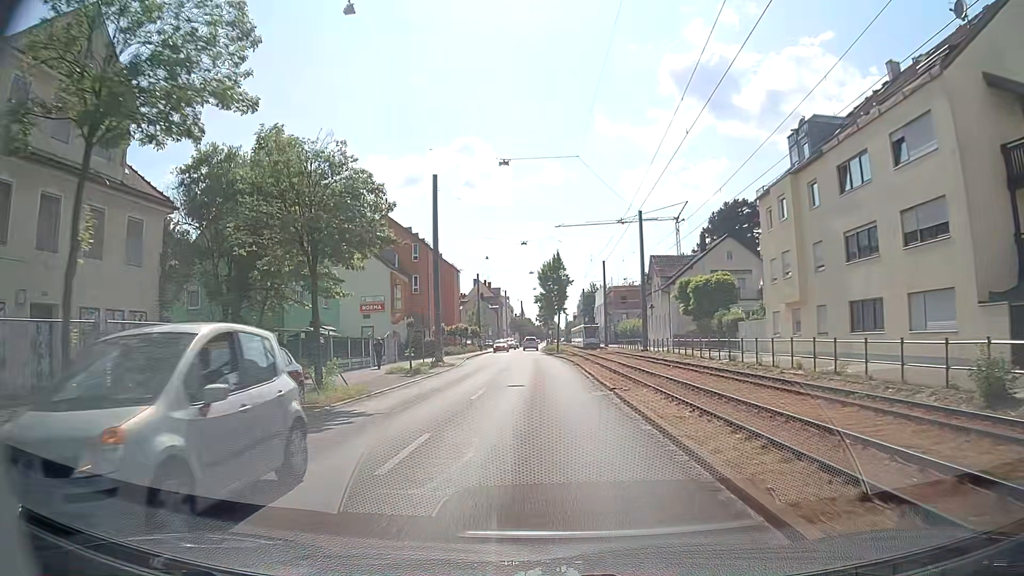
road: tertiary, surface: asphalt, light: Day
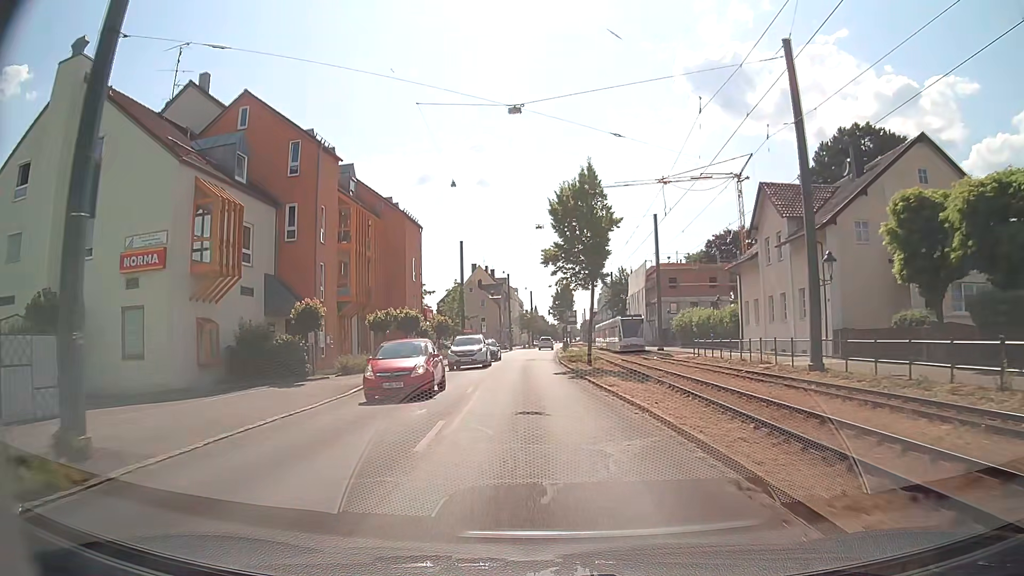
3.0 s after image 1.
(-0.3, +34.9) m; -1°
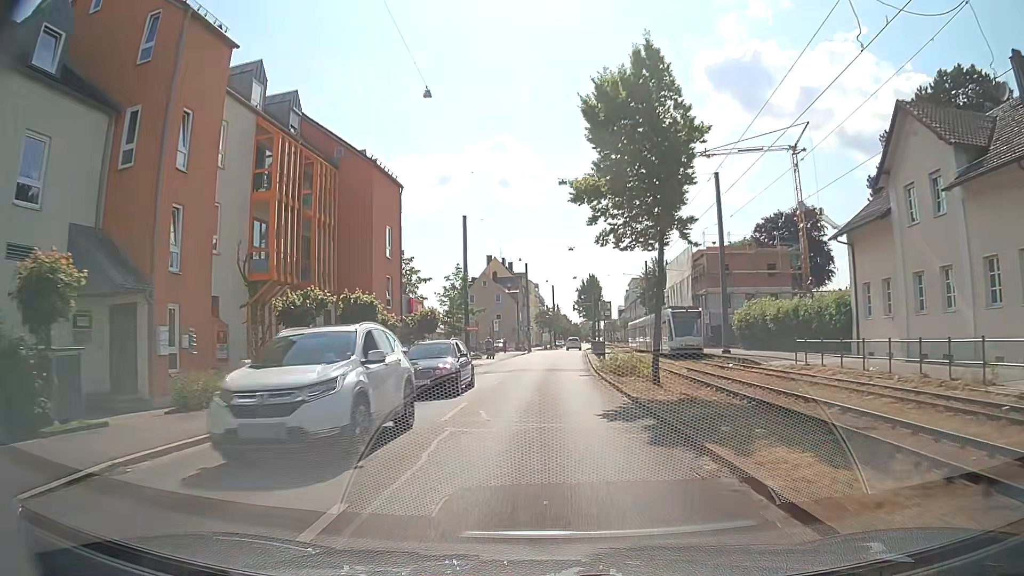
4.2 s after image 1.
(-0.2, +14.8) m; -1°
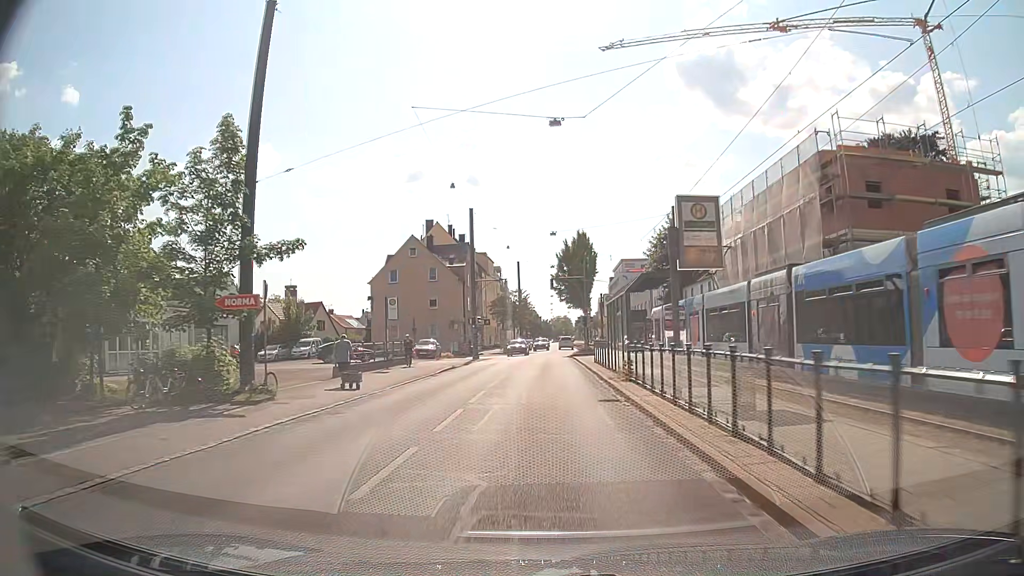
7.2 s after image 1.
(+0.4, +38.0) m; +3°
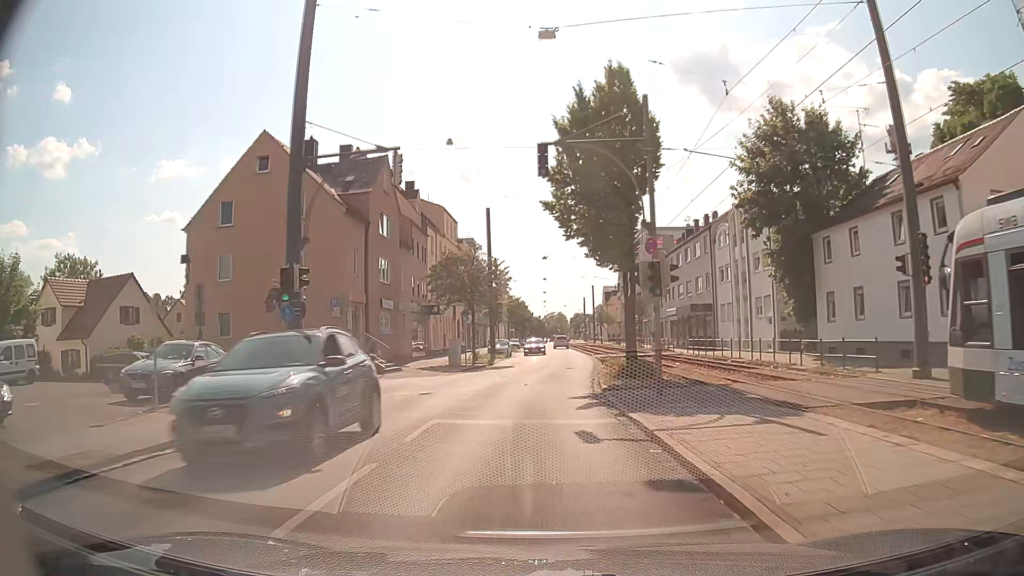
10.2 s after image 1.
(0.0, +37.0) m; 0°
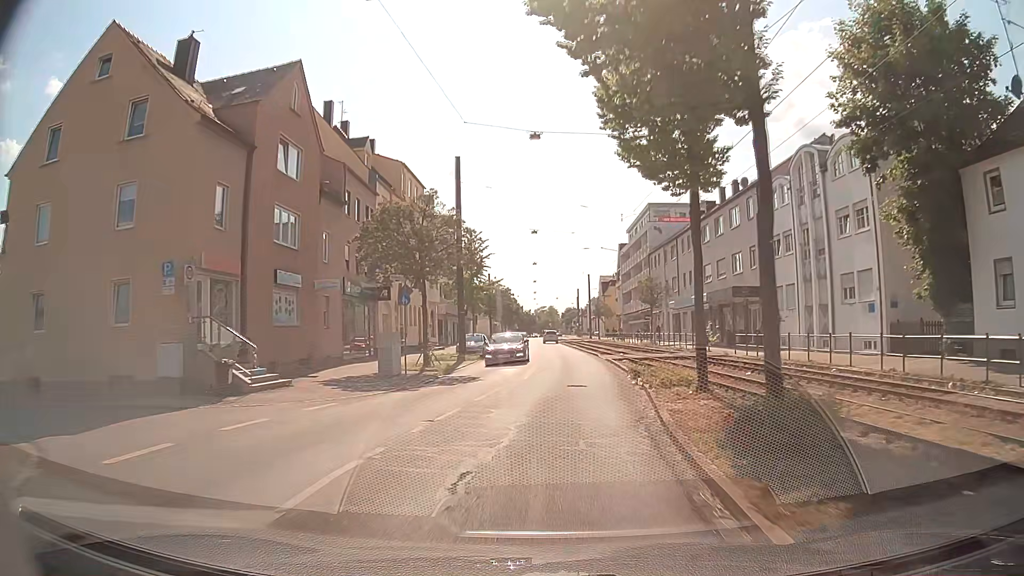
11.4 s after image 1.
(0.0, +14.3) m; 0°
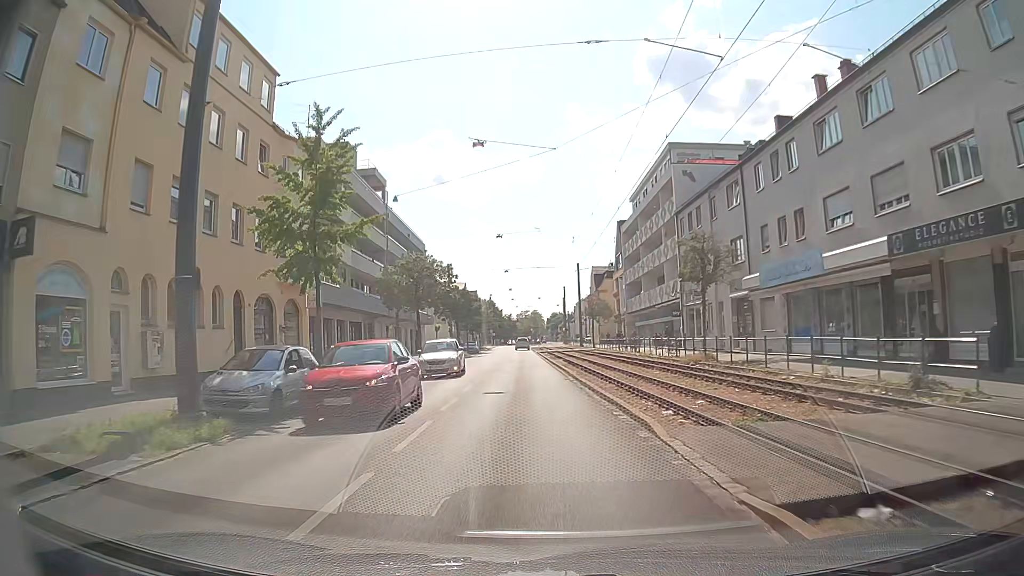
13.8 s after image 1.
(+1.4, +28.0) m; +2°
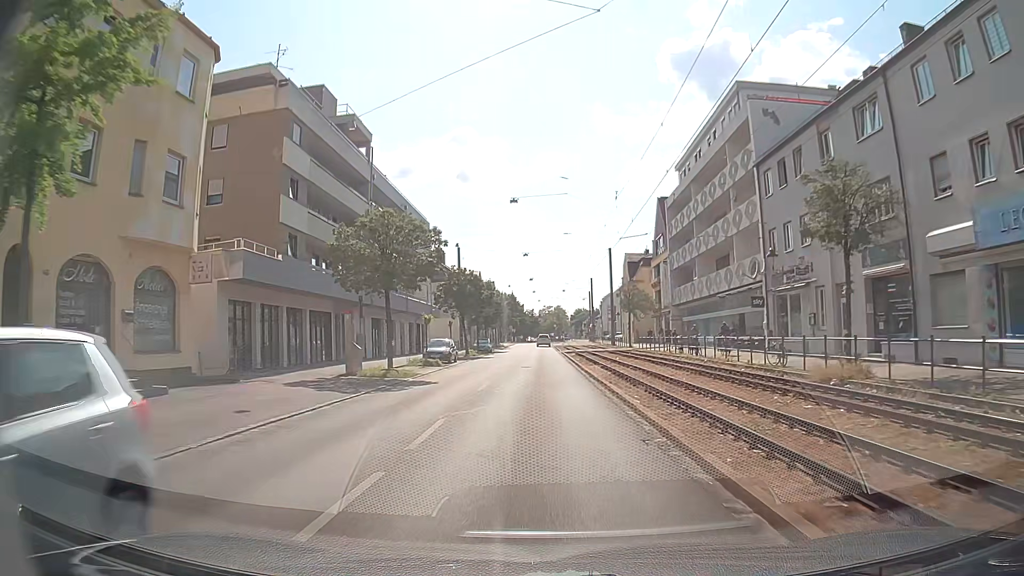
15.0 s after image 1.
(-0.4, +13.6) m; -2°
(0, +10) (0, +20) (0, +30) (0, +40) (0, +50) (0, +60) (-1, +70) (-1, +80) (-1, +90) (-1, +100) m
